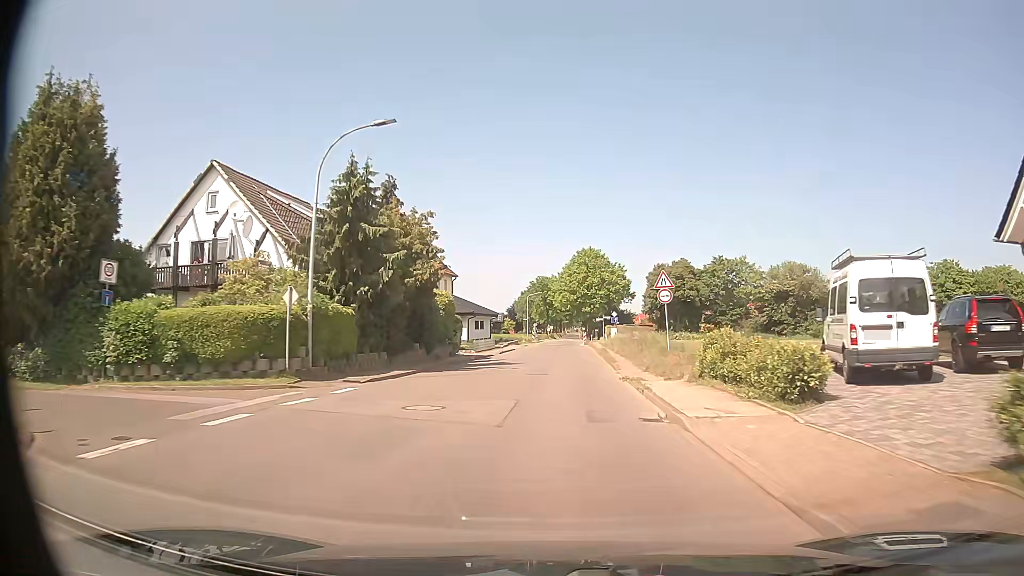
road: tertiary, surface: asphalt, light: Day
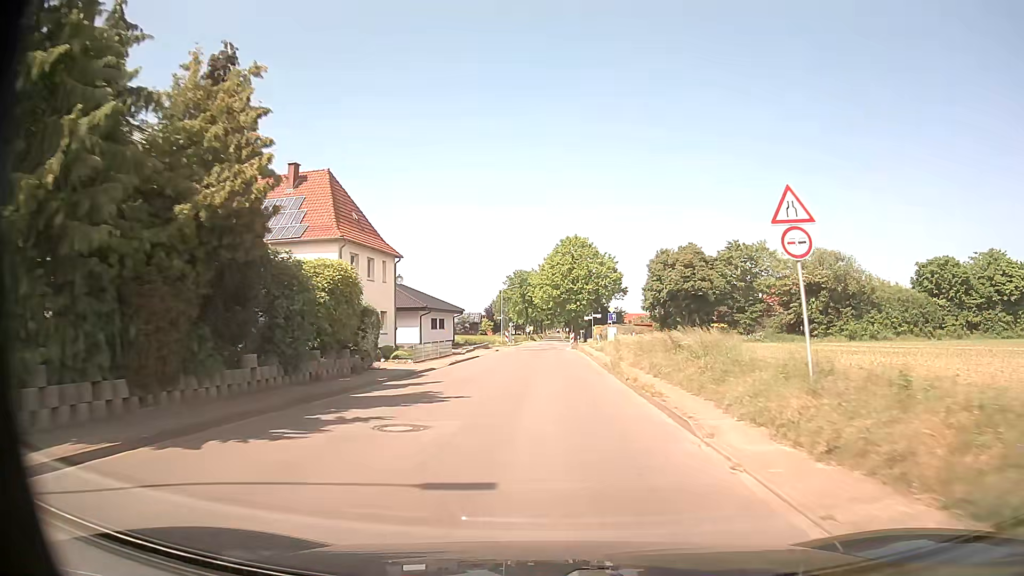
(+0.2, +16.8) m; +2°
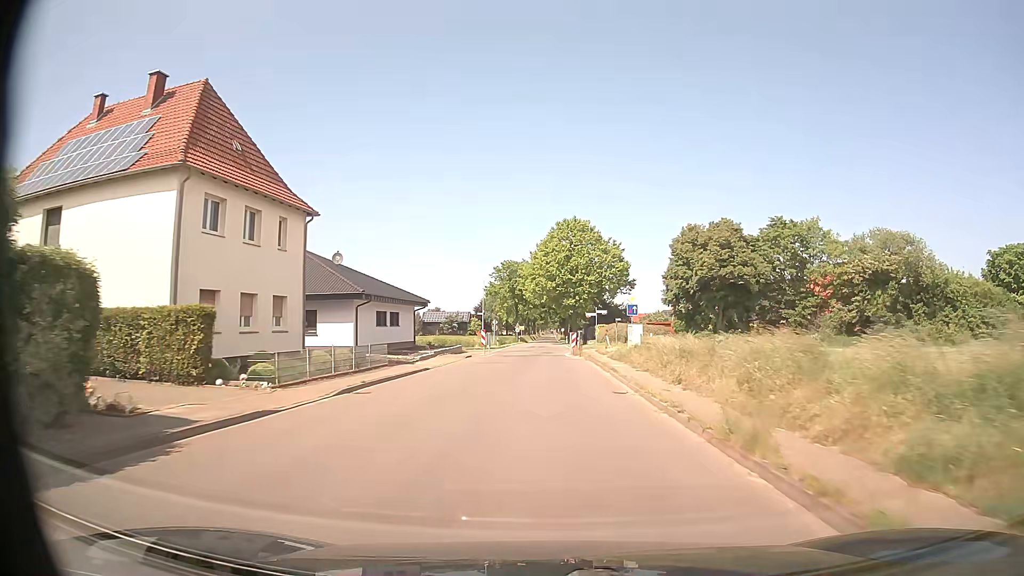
(+0.1, +17.0) m; 0°
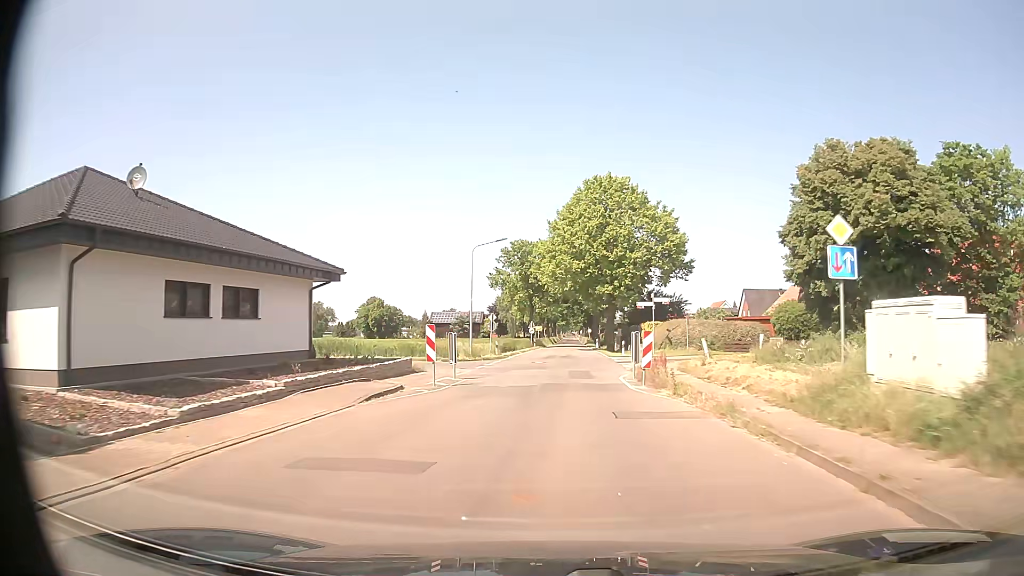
(-0.3, +25.8) m; -2°
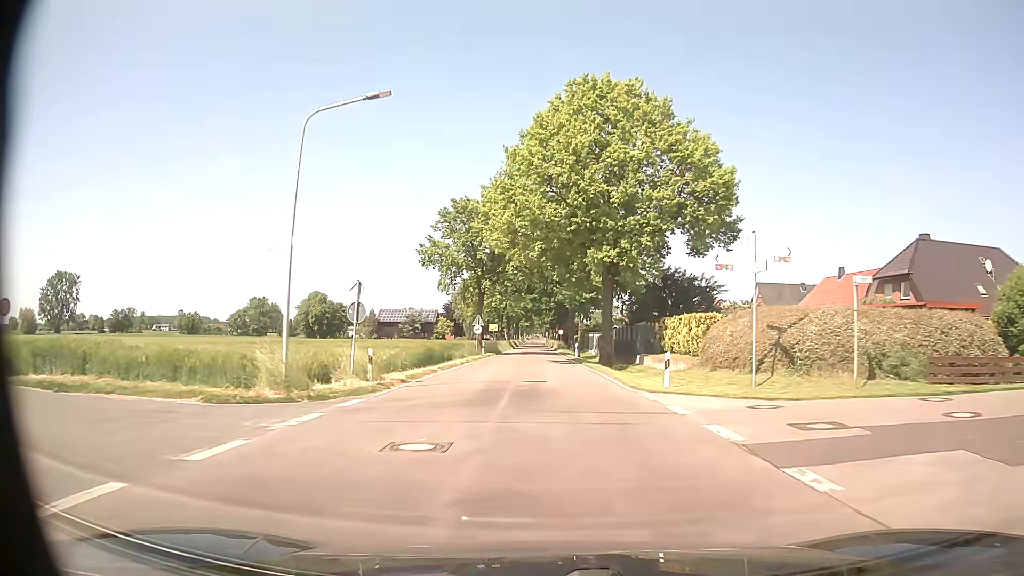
(+0.5, +26.3) m; +3°
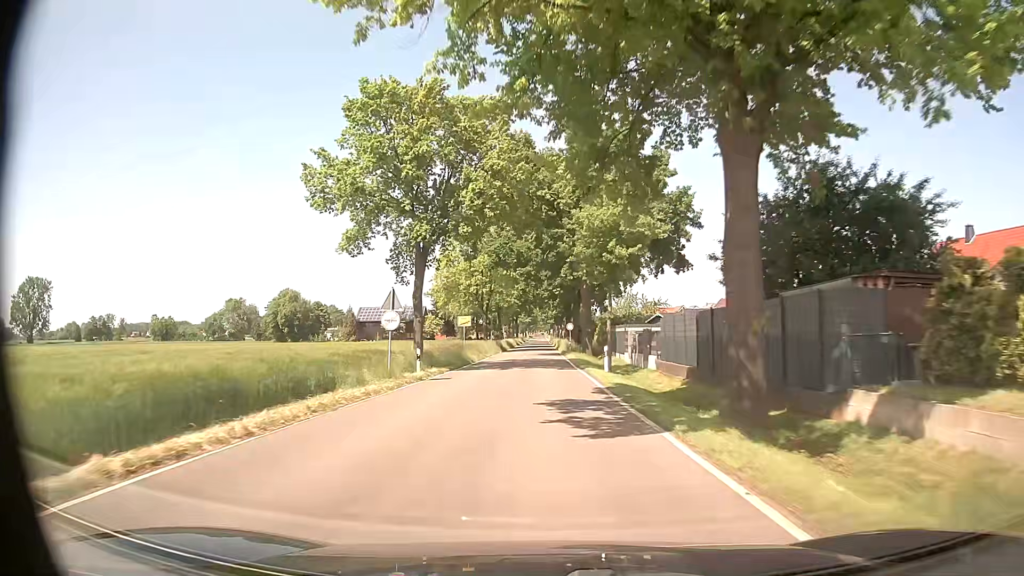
(+0.3, +27.1) m; 0°
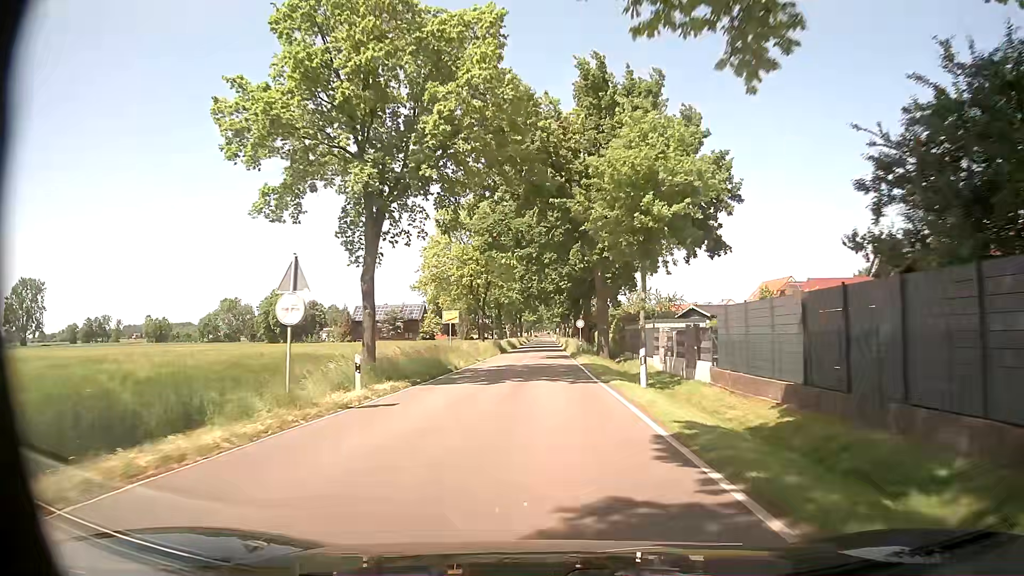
(0.0, +9.2) m; -1°
(0, +10) (0, +20) (0, +30) (0, +40) (0, +50) (0, +60) (0, +70) (0, +80) (0, +90) (0, +100) m
